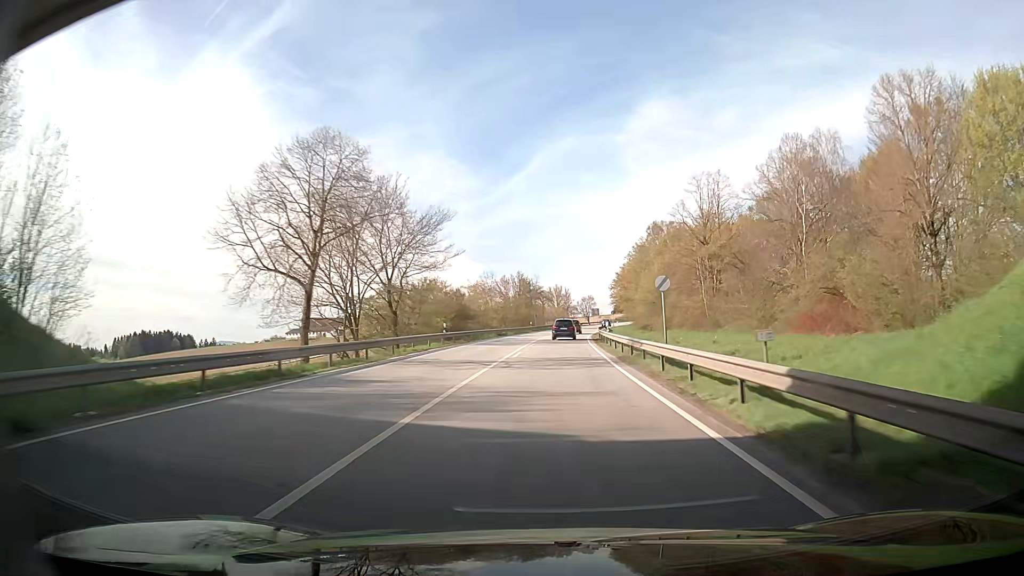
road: primary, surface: asphalt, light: Day
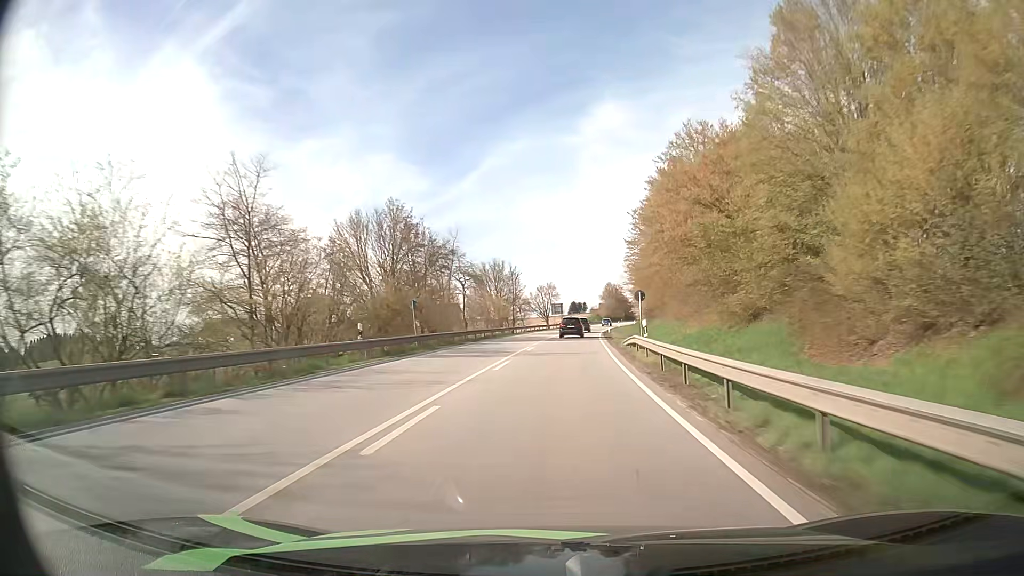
(+2.3, +68.3) m; +4°
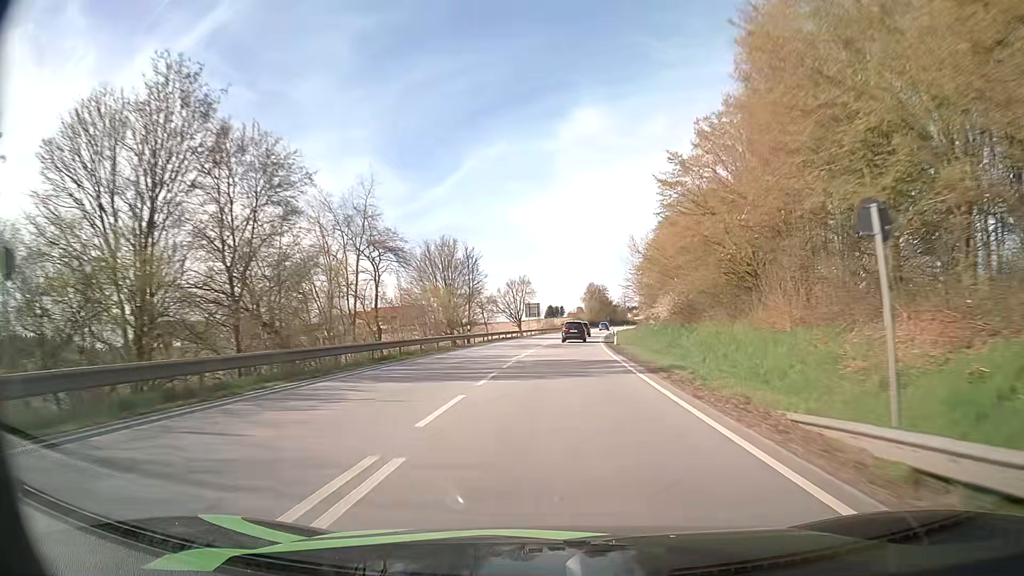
(+0.4, +28.0) m; +2°
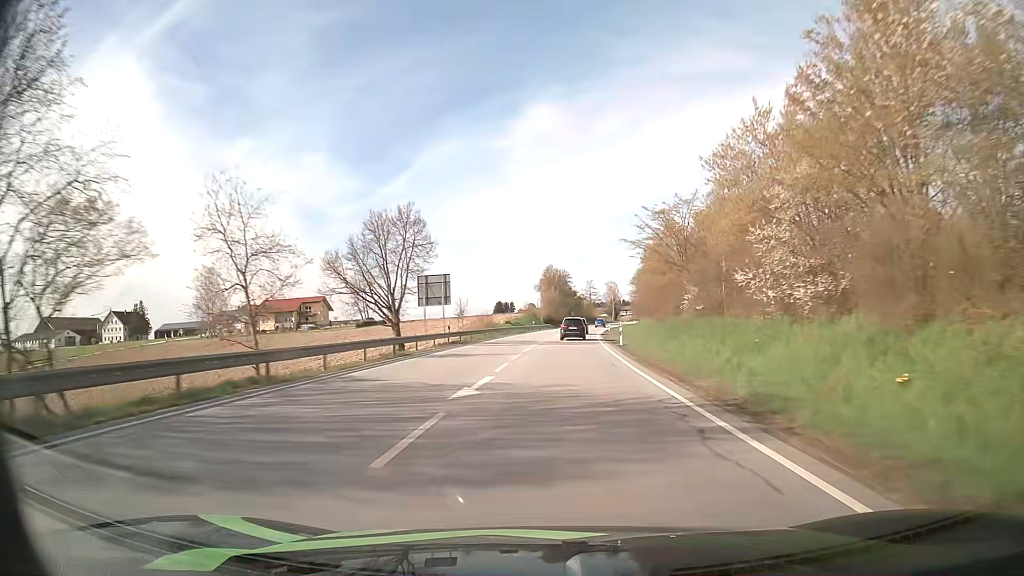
(+2.0, +56.8) m; +4°
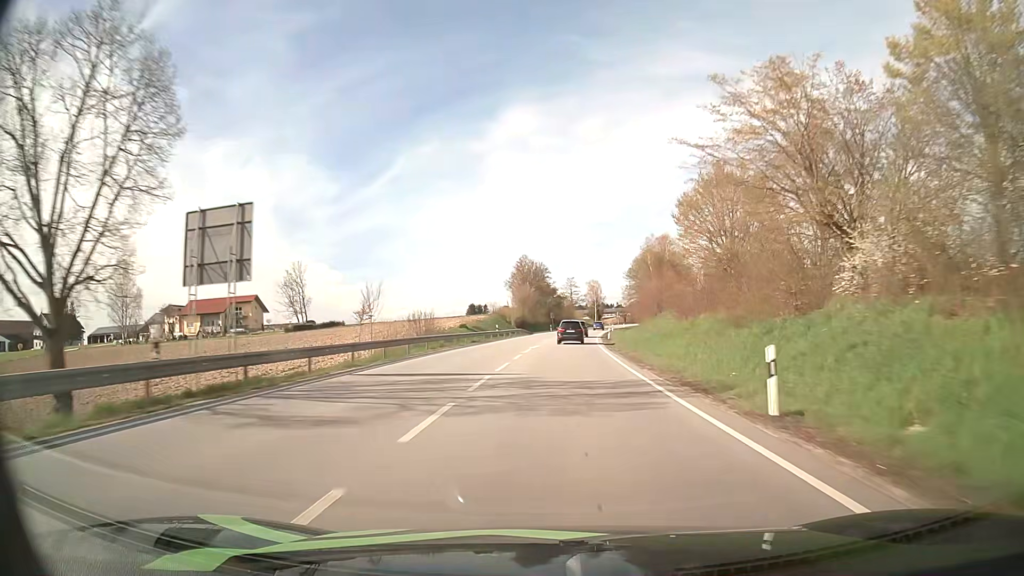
(+0.5, +28.9) m; +2°
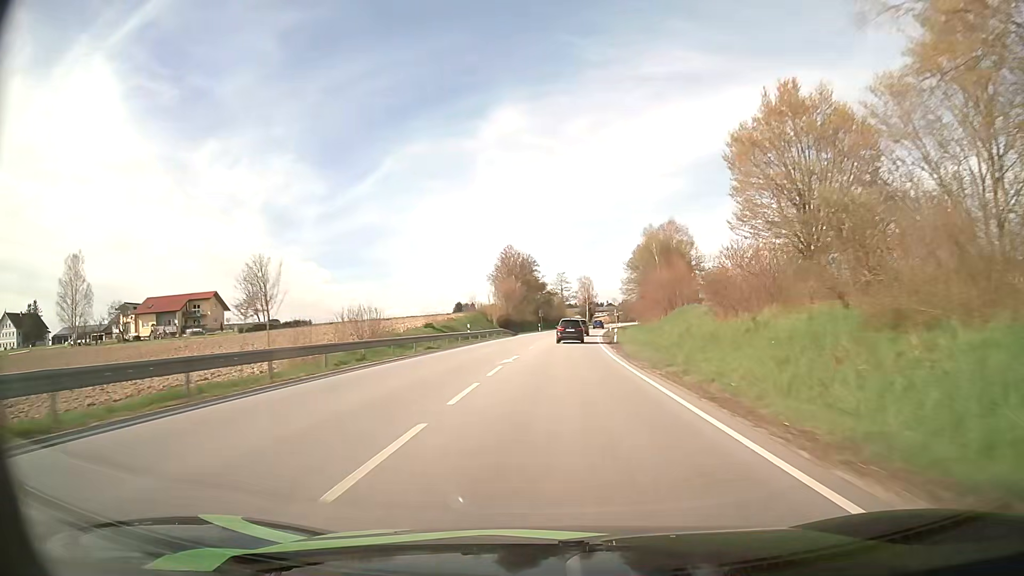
(+0.1, +14.5) m; +1°
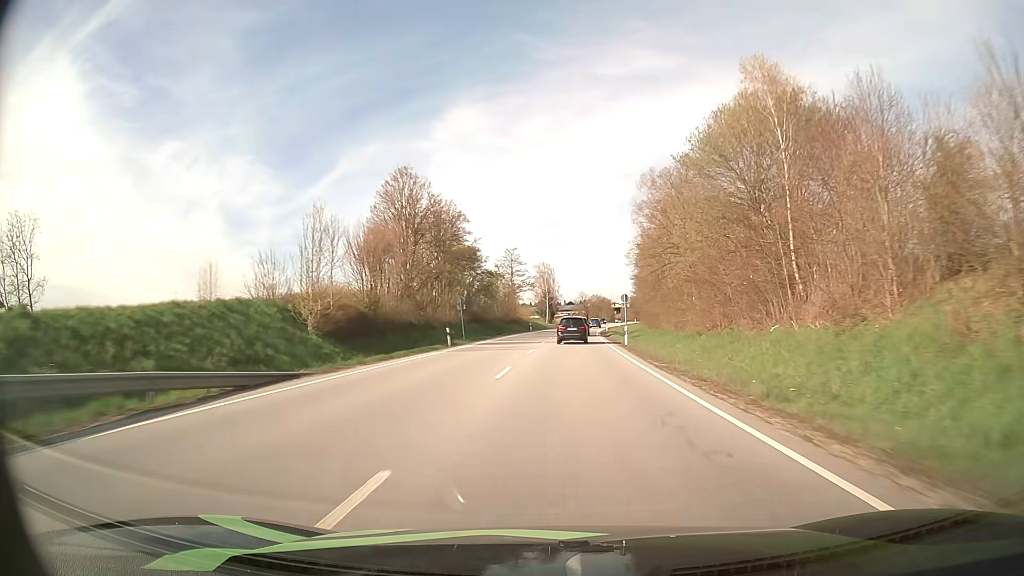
(+1.8, +57.2) m; +4°
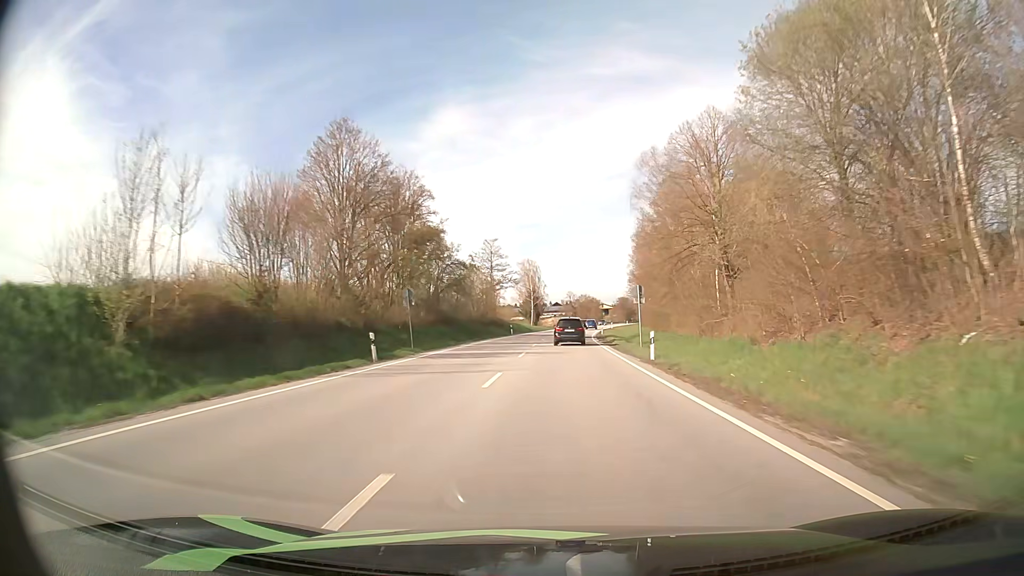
(+0.1, +14.0) m; +1°
(0, +10) (0, +20) (+1, +30) (+1, +40) (+1, +50) (+2, +60) (+3, +70) (+3, +80) (+4, +90) (+5, +100) m
